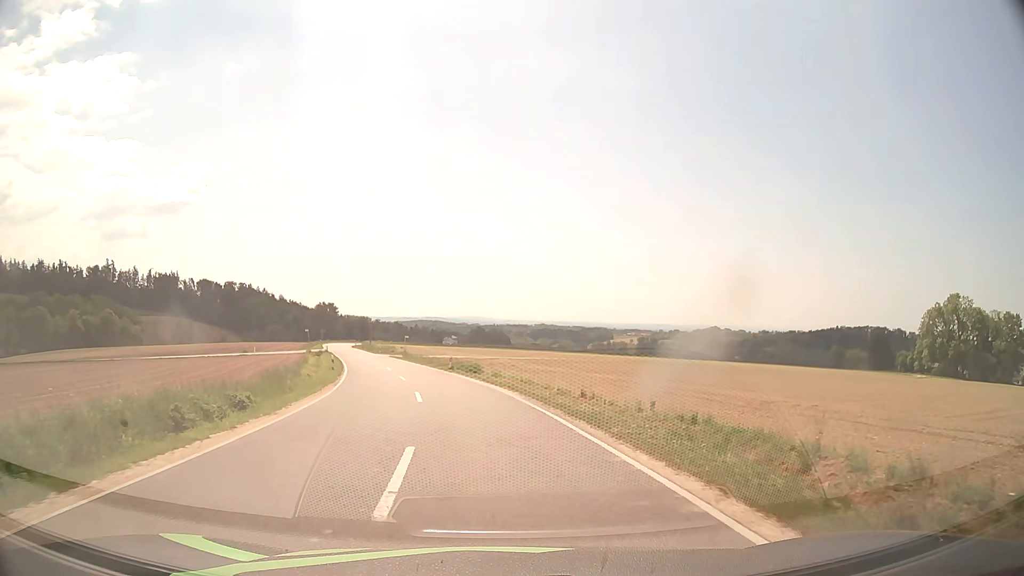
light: Day
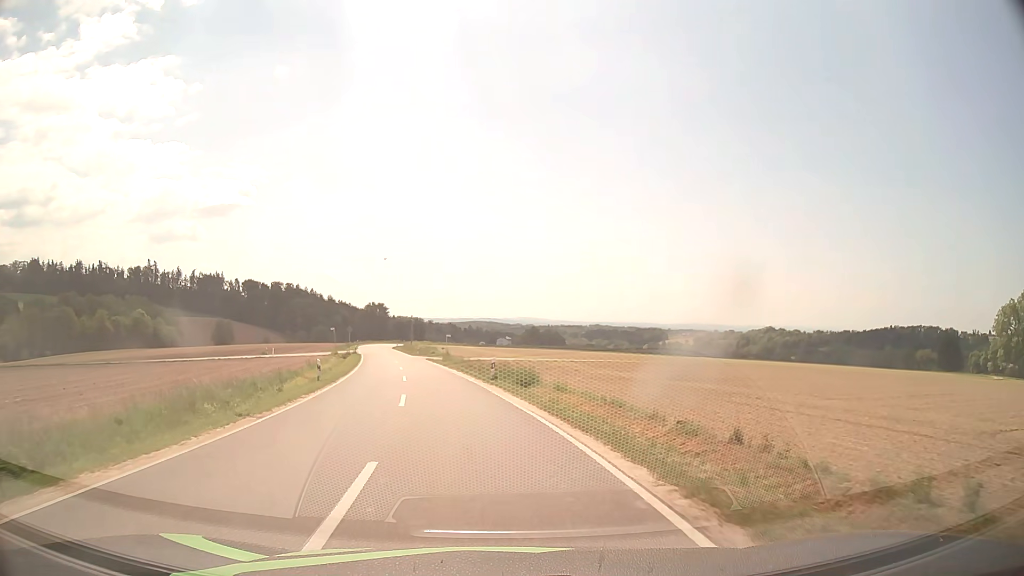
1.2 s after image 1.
(-0.4, +13.8) m; -4°
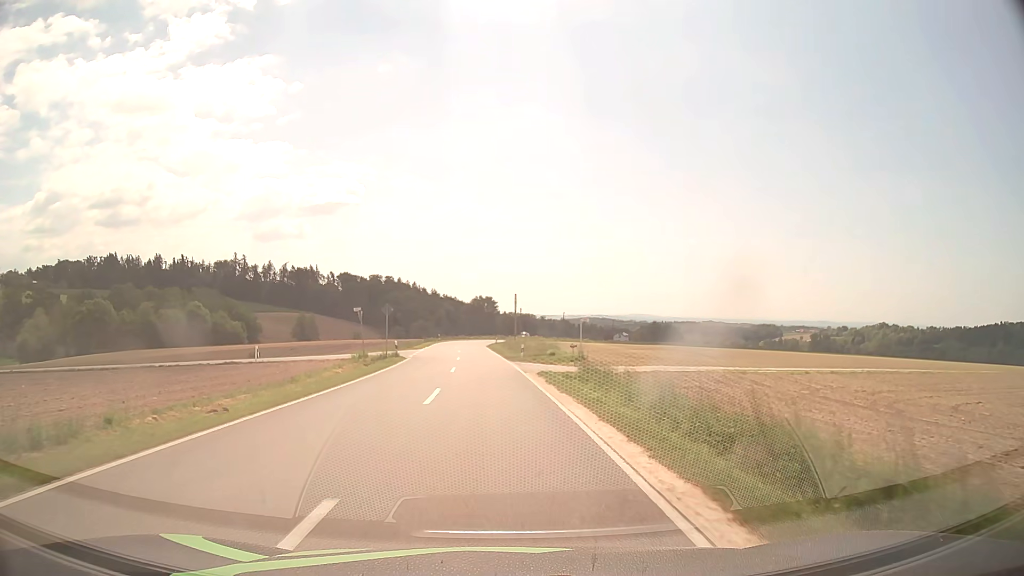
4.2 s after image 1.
(-4.3, +38.3) m; -10°
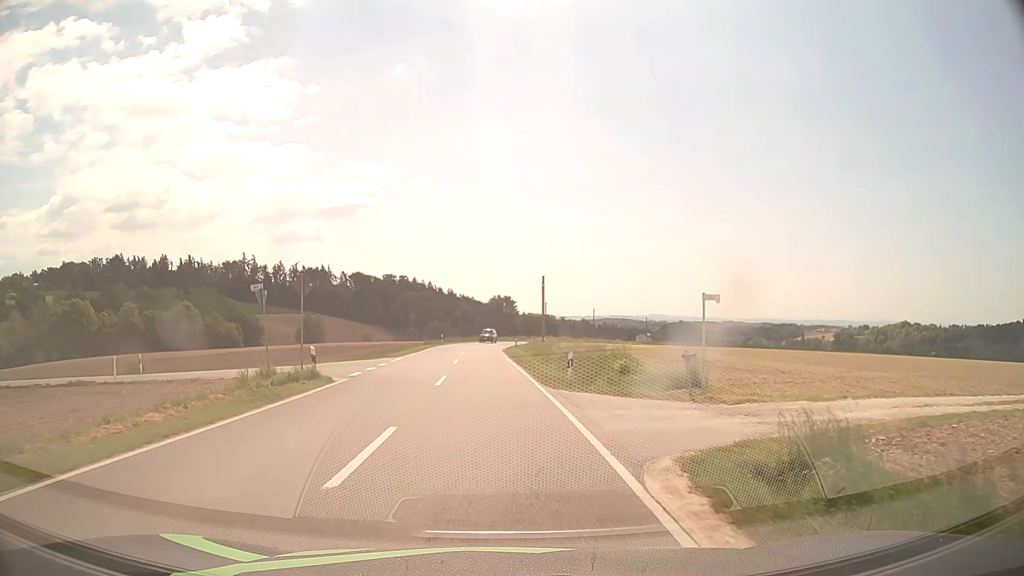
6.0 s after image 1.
(-0.3, +19.5) m; -2°
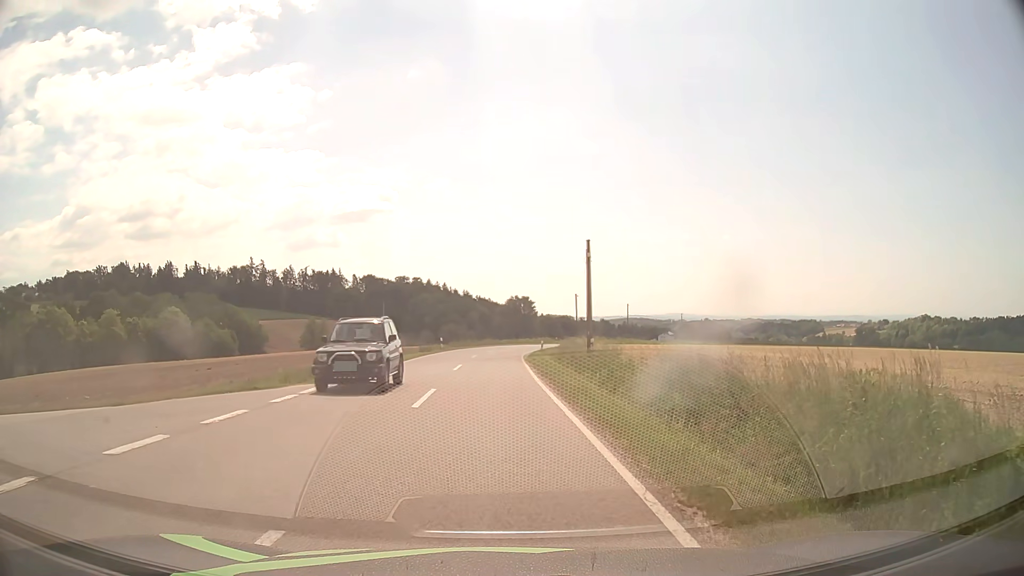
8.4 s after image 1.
(-0.2, +17.0) m; -1°
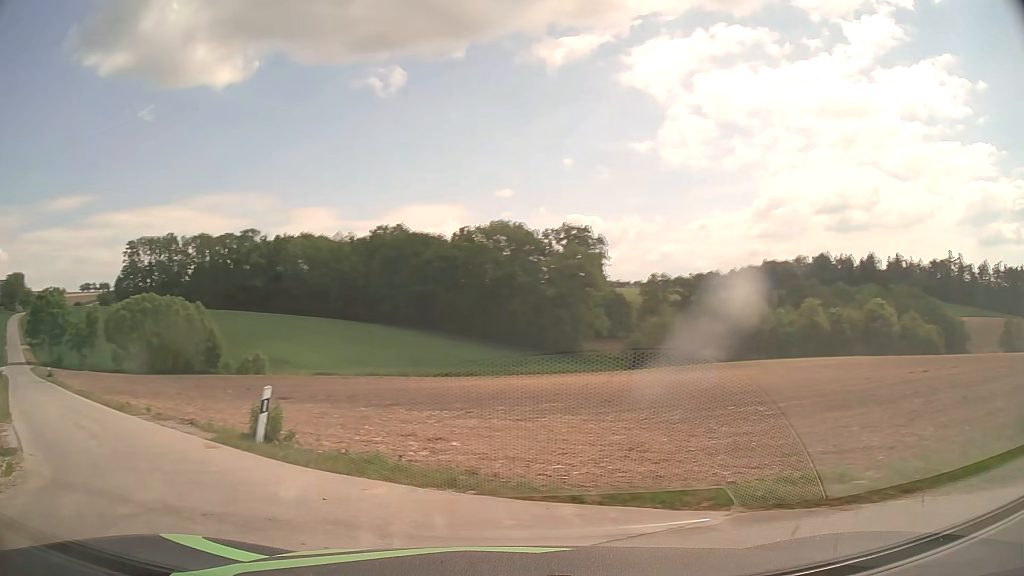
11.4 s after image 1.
(-3.9, +10.2) m; -57°
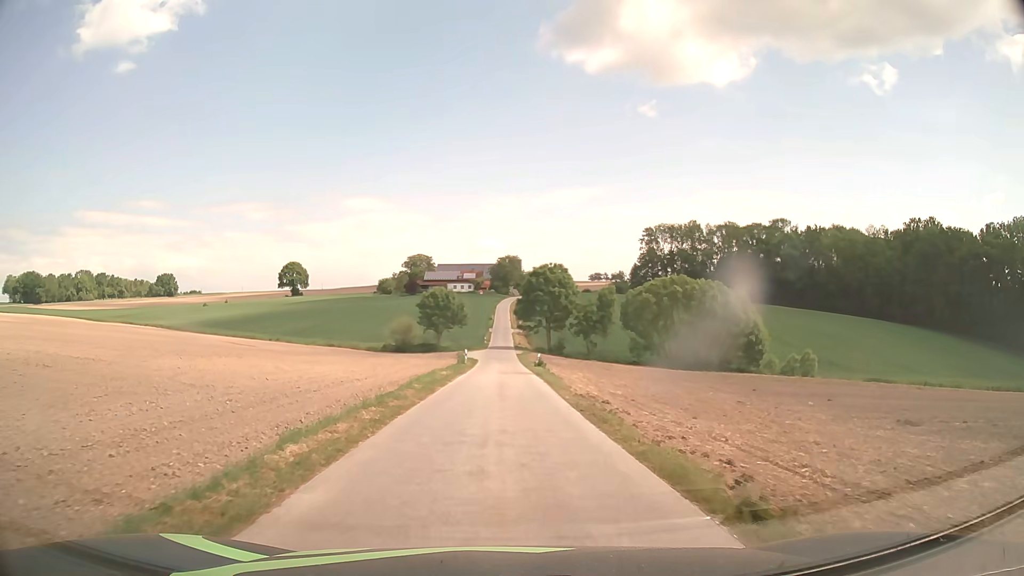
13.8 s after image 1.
(-9.2, +13.1) m; -48°
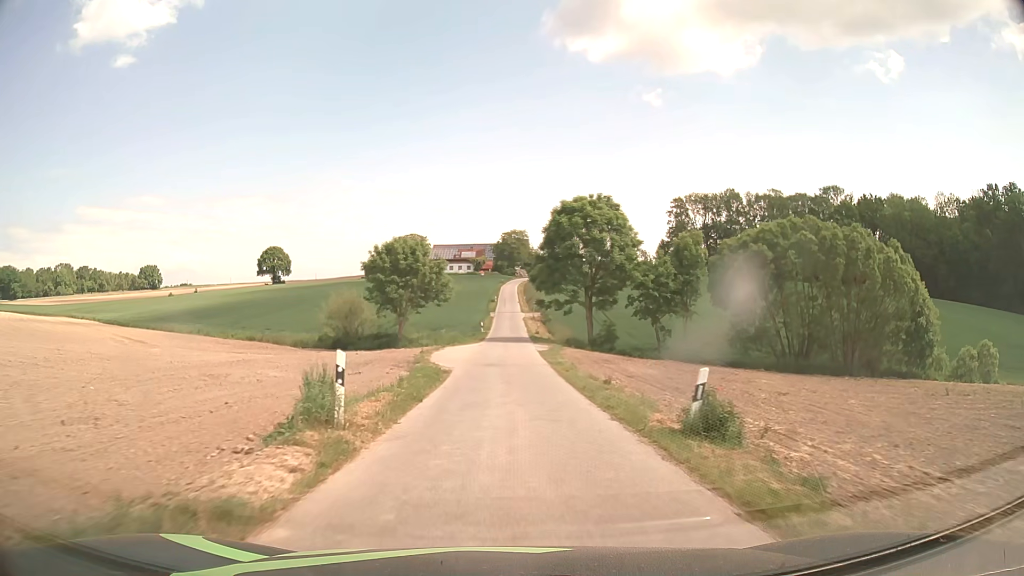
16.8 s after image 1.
(-0.3, +37.1) m; 0°
(0, +10) (0, +20) (0, +30) (0, +40) (0, +50) (0, +60) (0, +70) (0, +80) (0, +90) (0, +100) m
